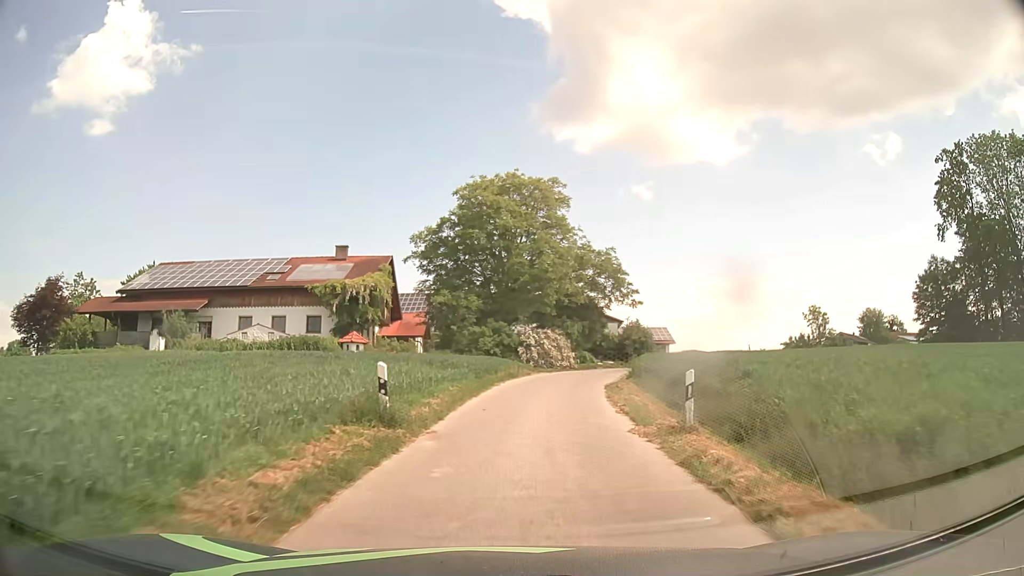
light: Day
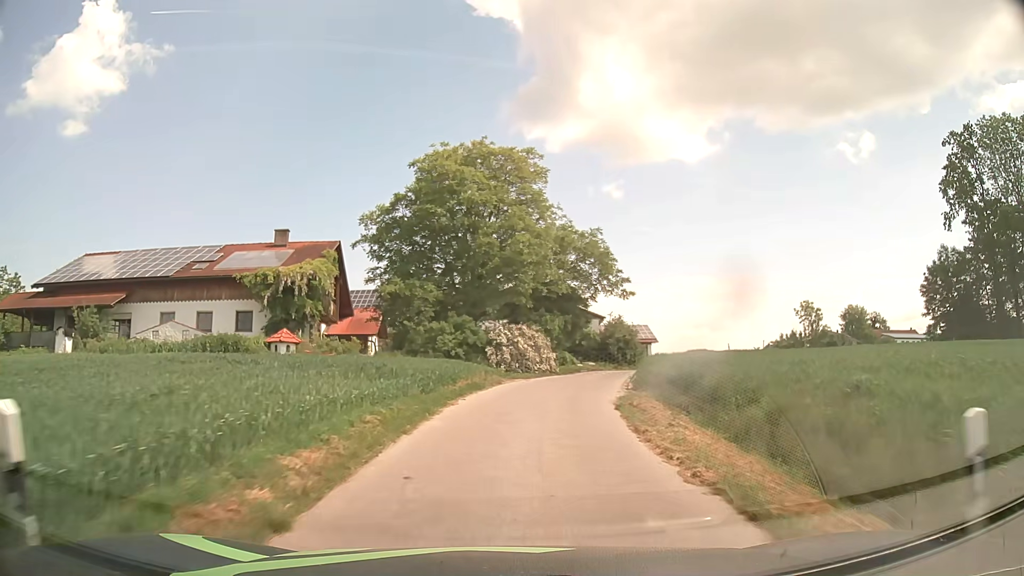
(+0.2, +7.5) m; +3°
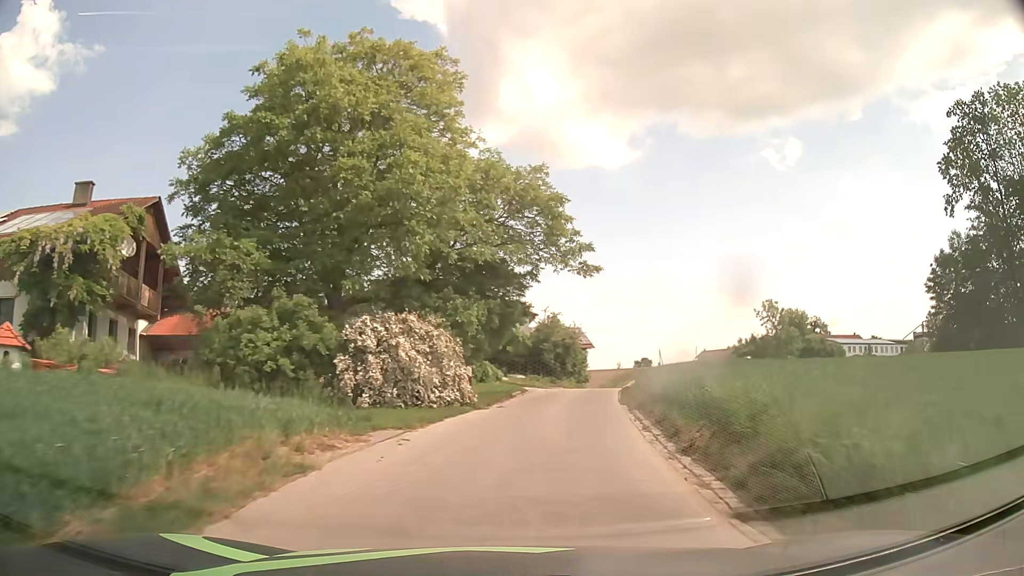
(+0.9, +15.0) m; +7°
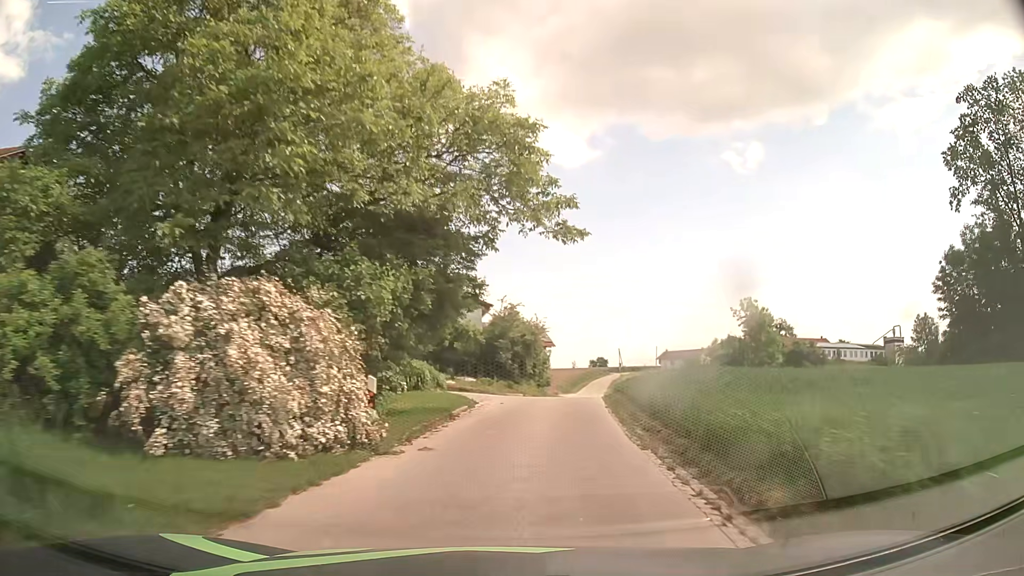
(+0.3, +7.5) m; +4°
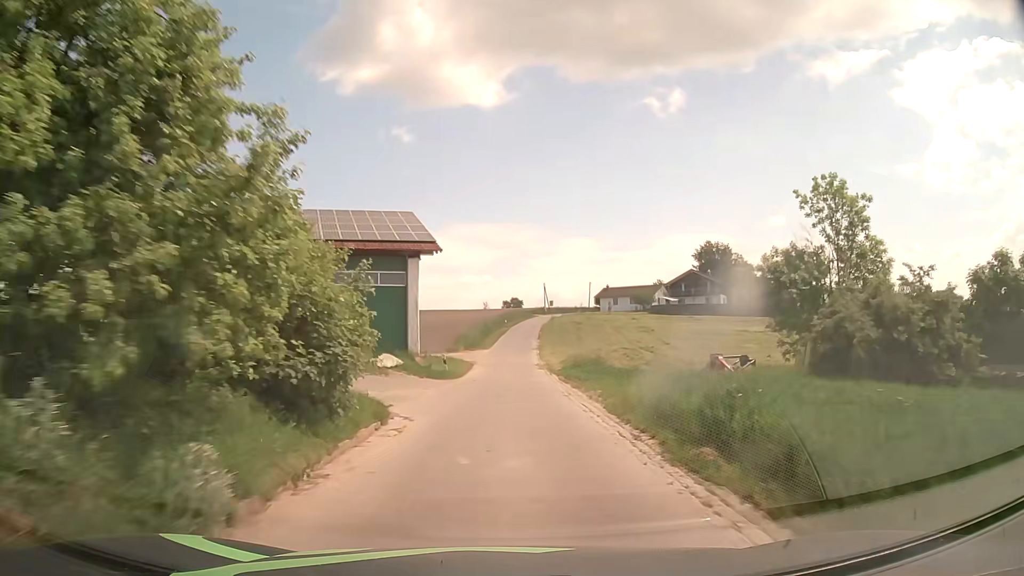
(+3.8, +38.3) m; +8°
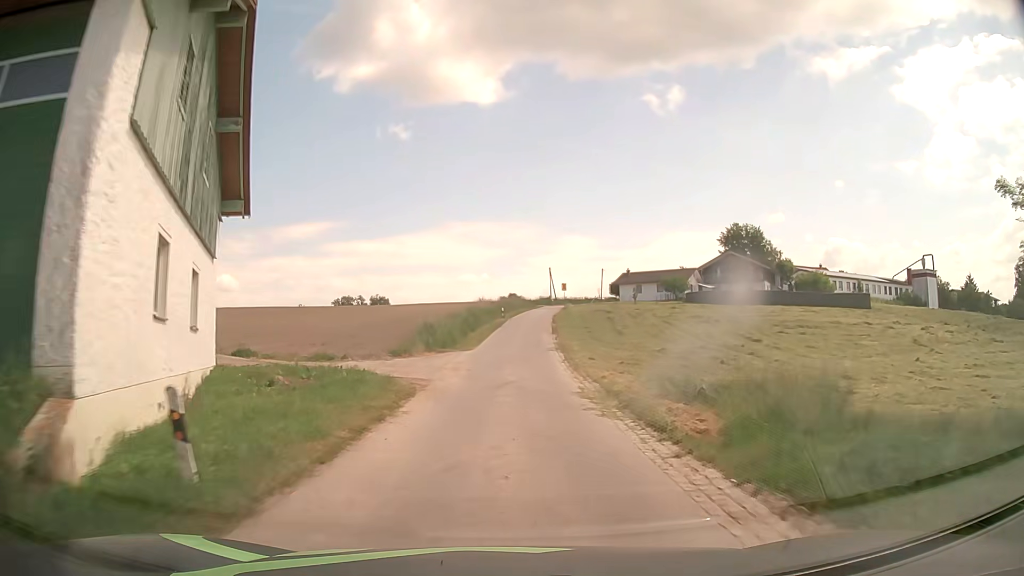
(0.0, +23.7) m; 0°
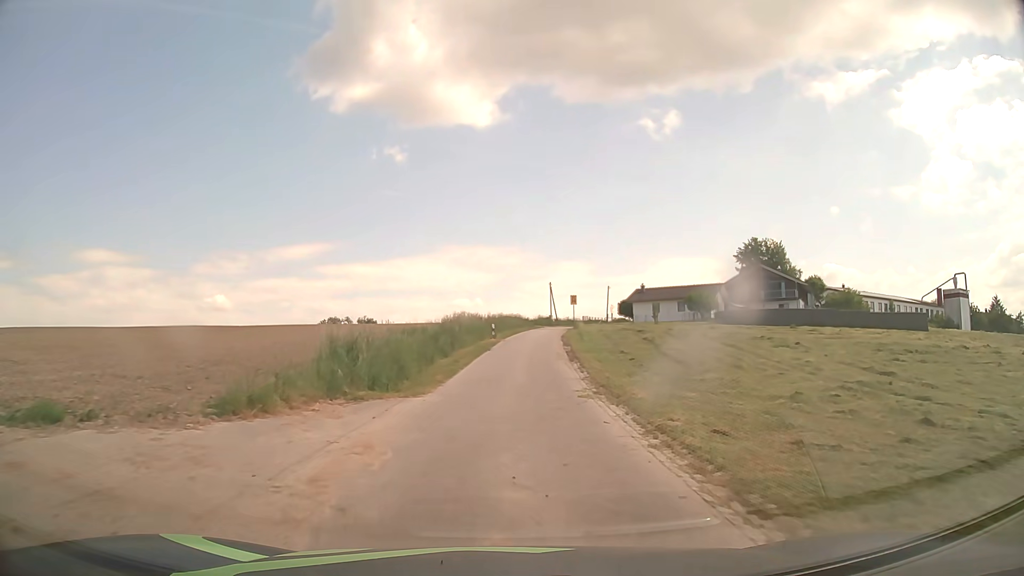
(+0.1, +15.6) m; +1°
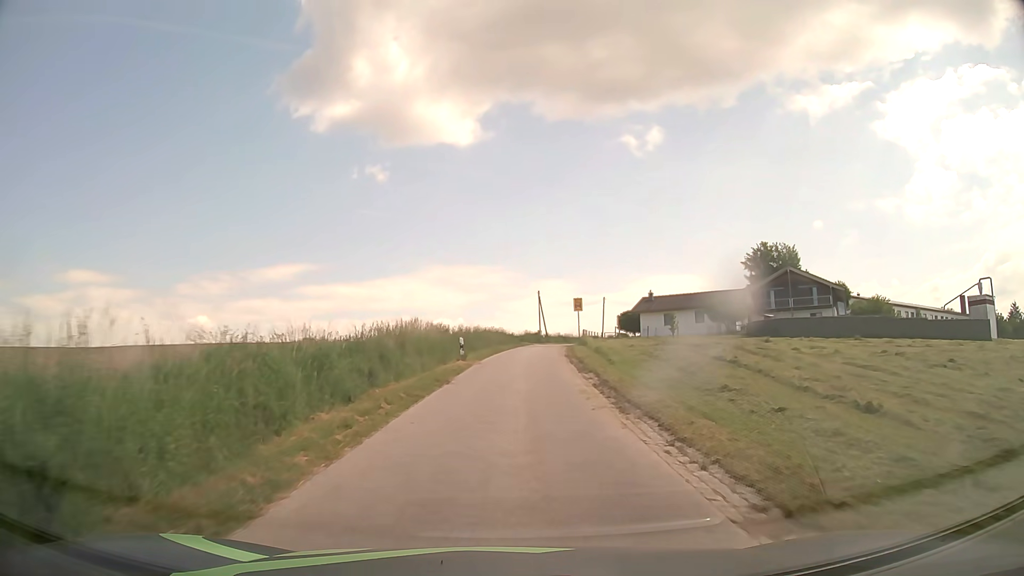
(+0.2, +15.1) m; +1°
